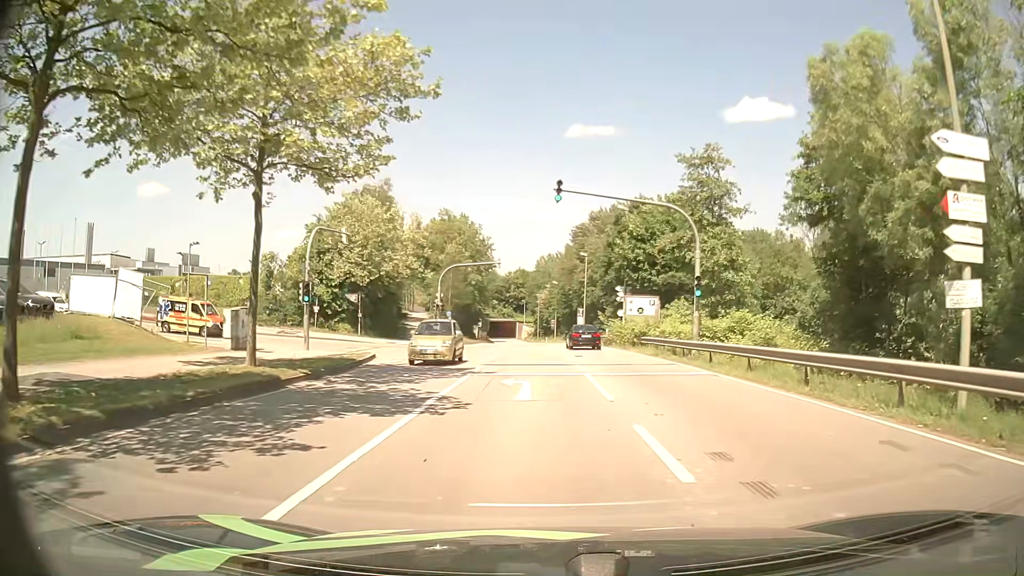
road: secondary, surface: asphalt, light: Day
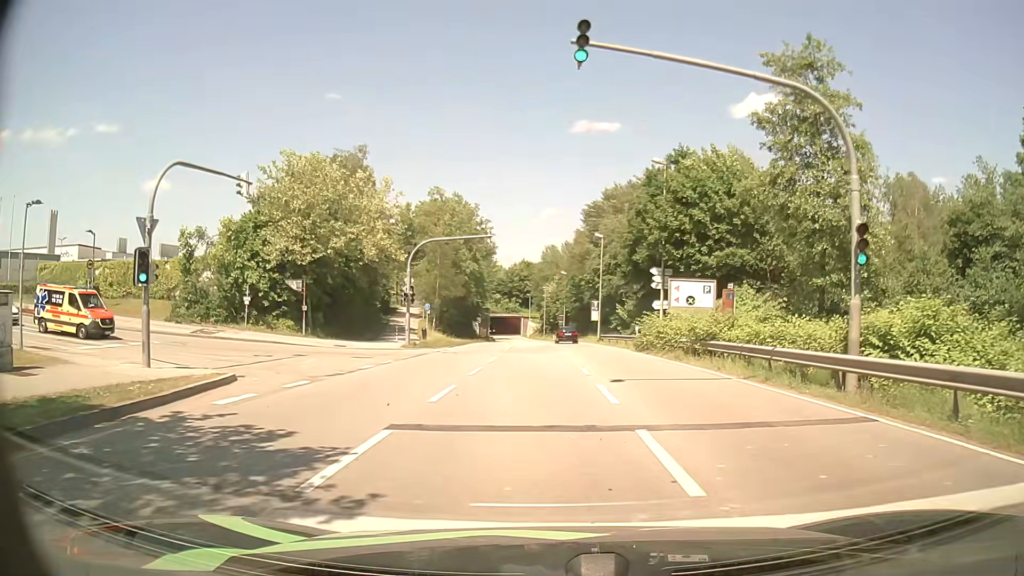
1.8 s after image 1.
(0.0, +13.5) m; 0°
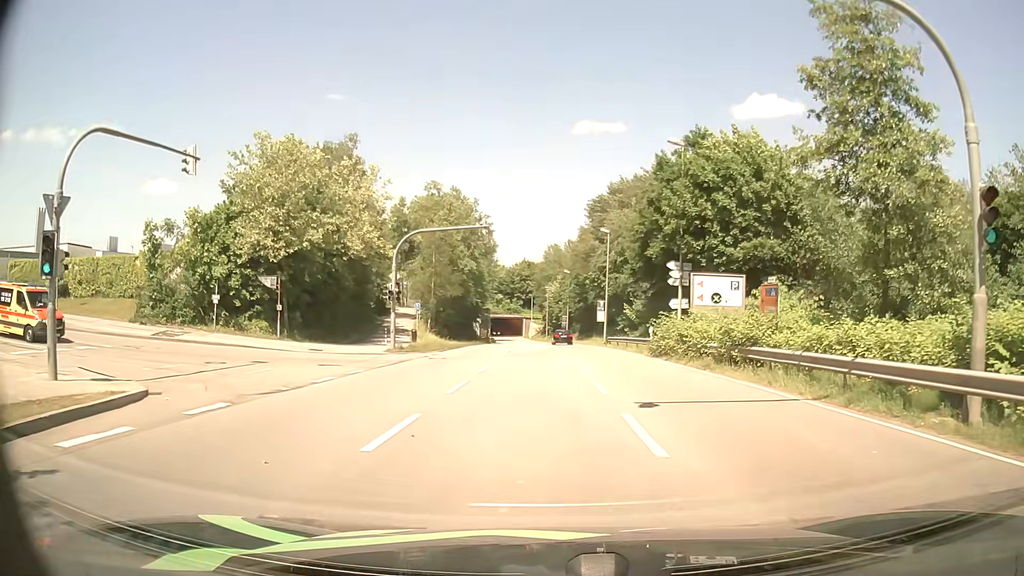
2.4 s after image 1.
(0.0, +4.2) m; 0°
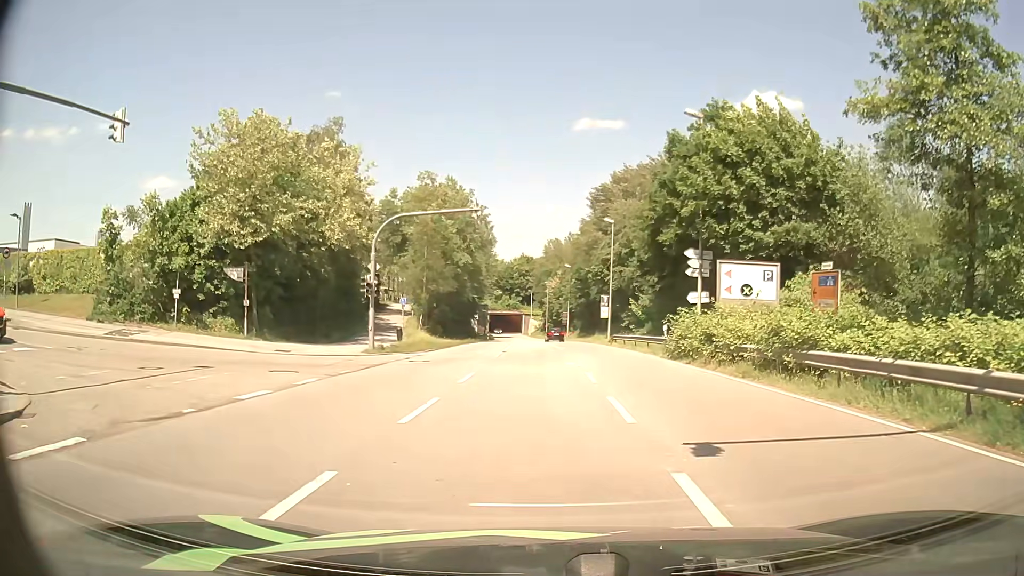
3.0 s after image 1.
(0.0, +4.0) m; 0°
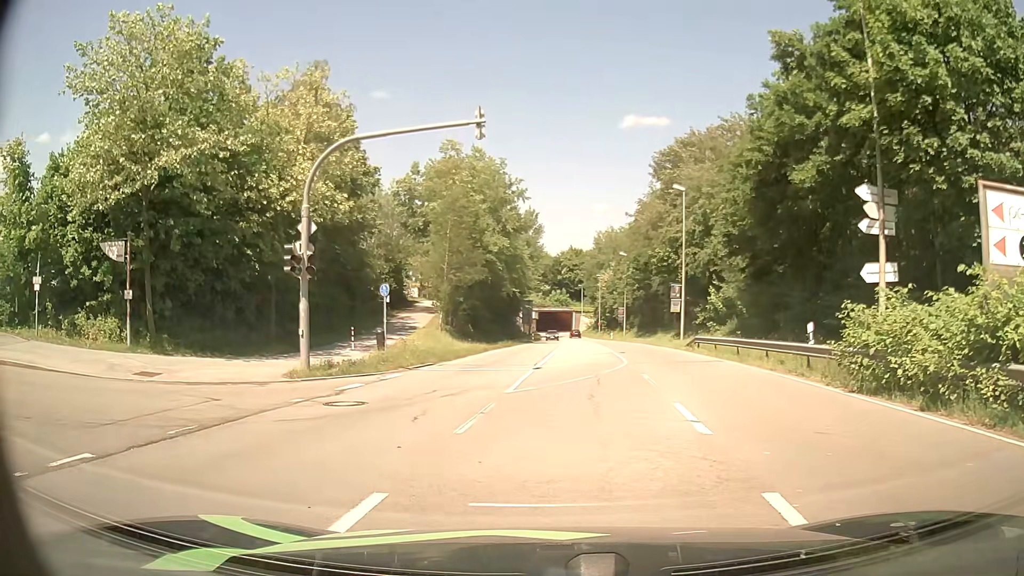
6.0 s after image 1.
(-0.1, +12.2) m; -4°
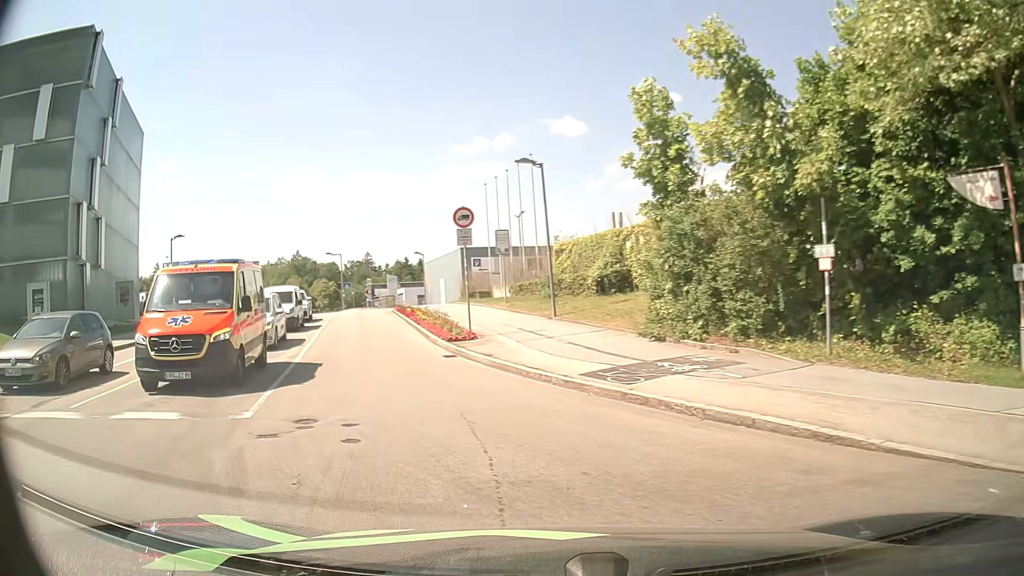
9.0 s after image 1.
(-6.4, +8.6) m; -68°
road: residential
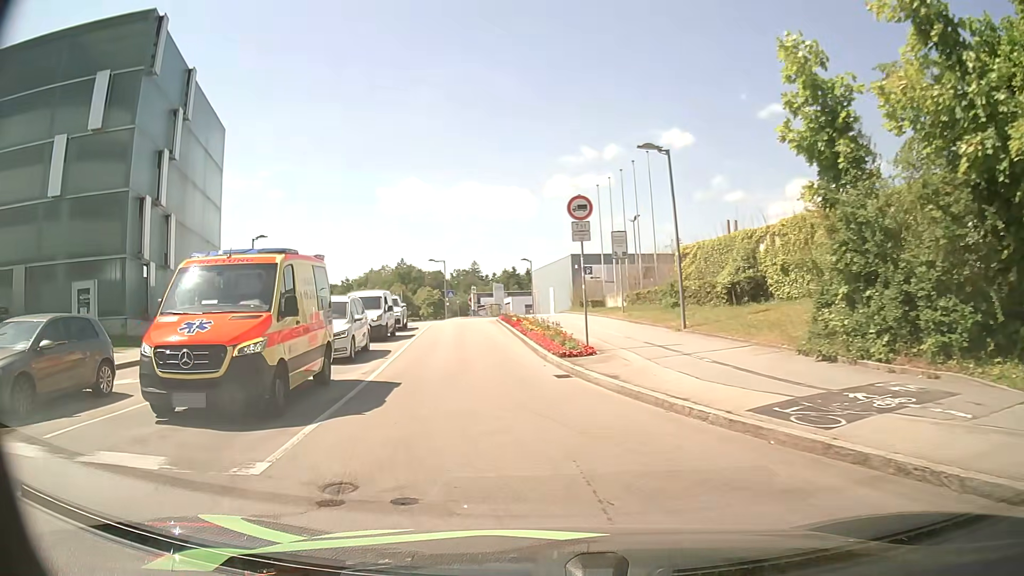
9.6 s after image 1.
(-0.2, +3.2) m; -8°
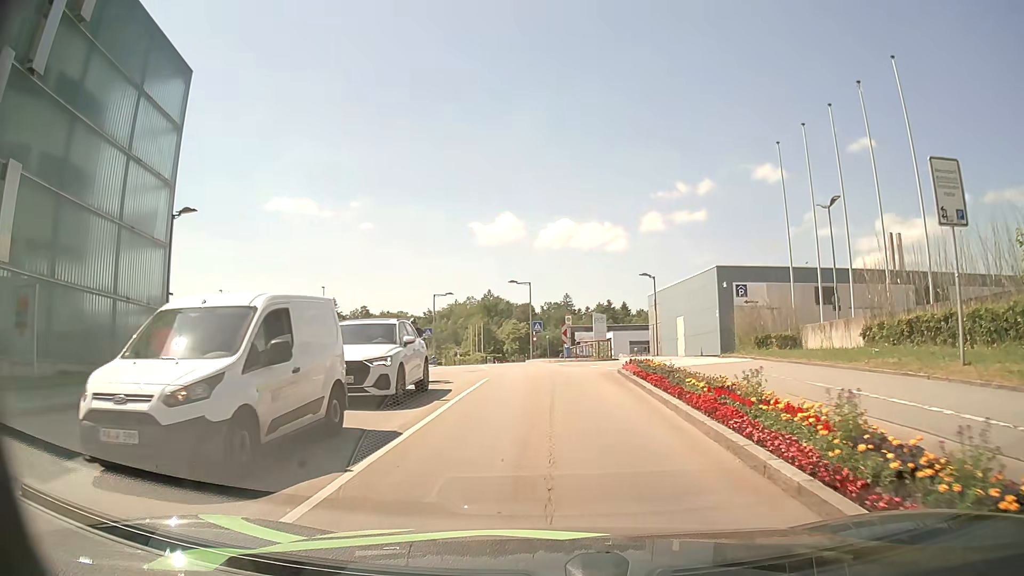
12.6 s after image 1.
(-2.1, +18.5) m; -7°
